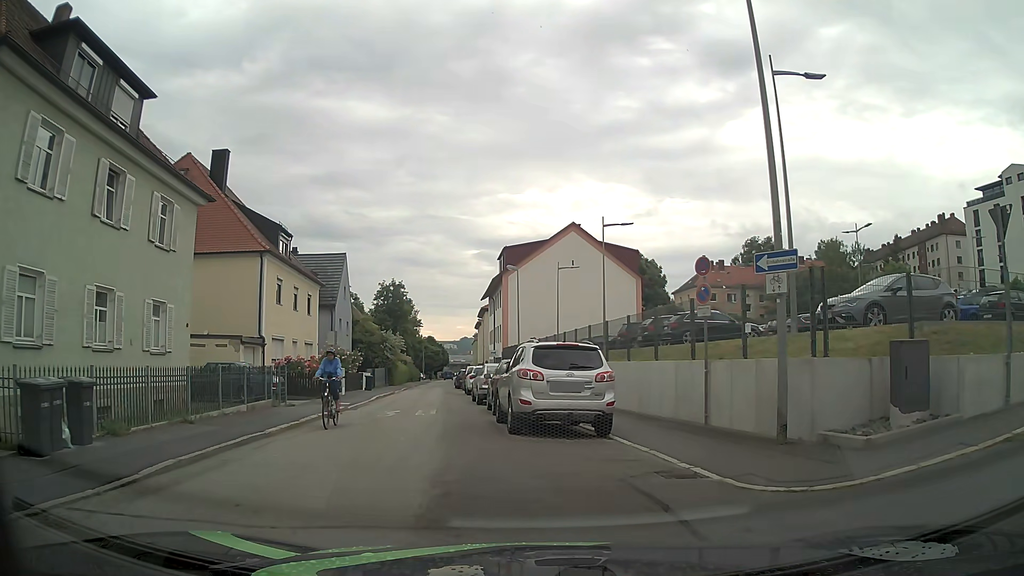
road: residential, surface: asphalt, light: Day
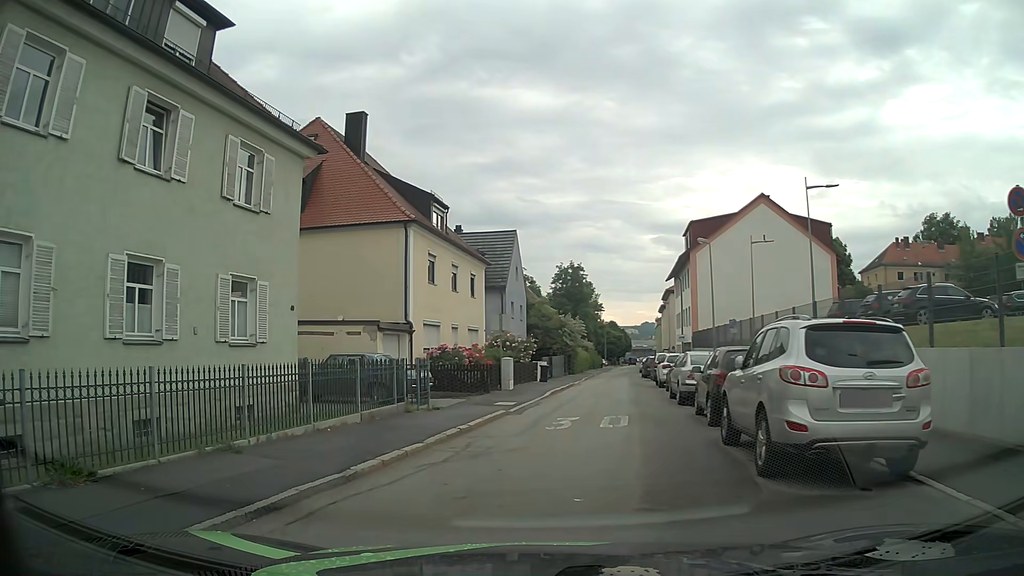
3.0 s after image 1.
(-0.5, +5.4) m; -14°
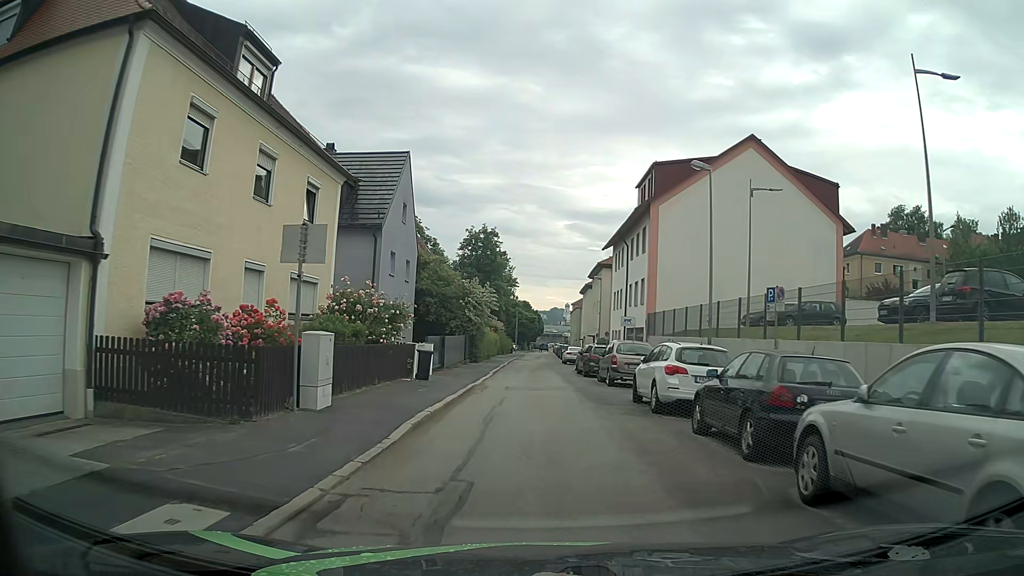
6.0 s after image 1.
(+0.4, +15.9) m; +6°
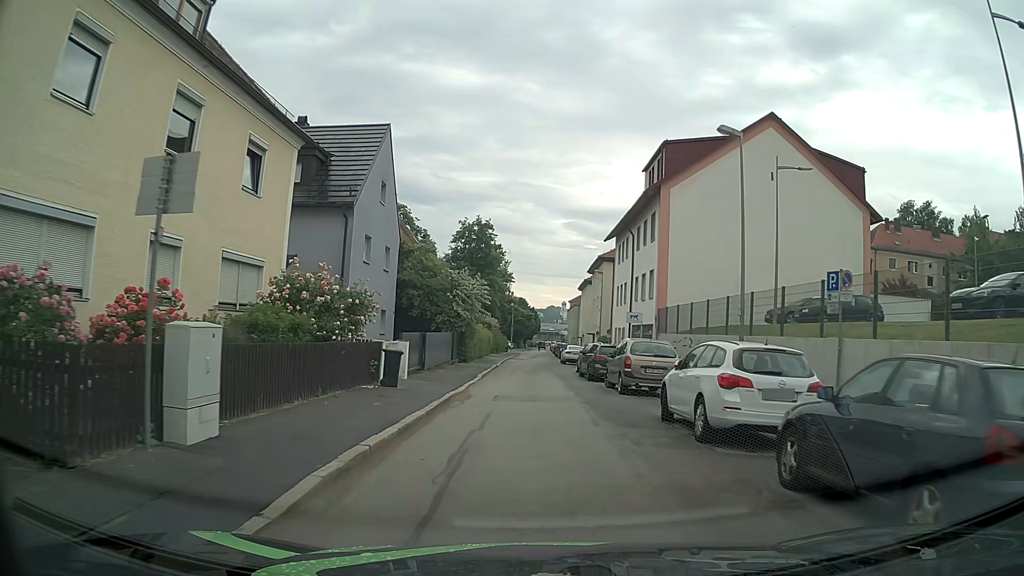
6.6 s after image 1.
(0.0, +4.2) m; +1°
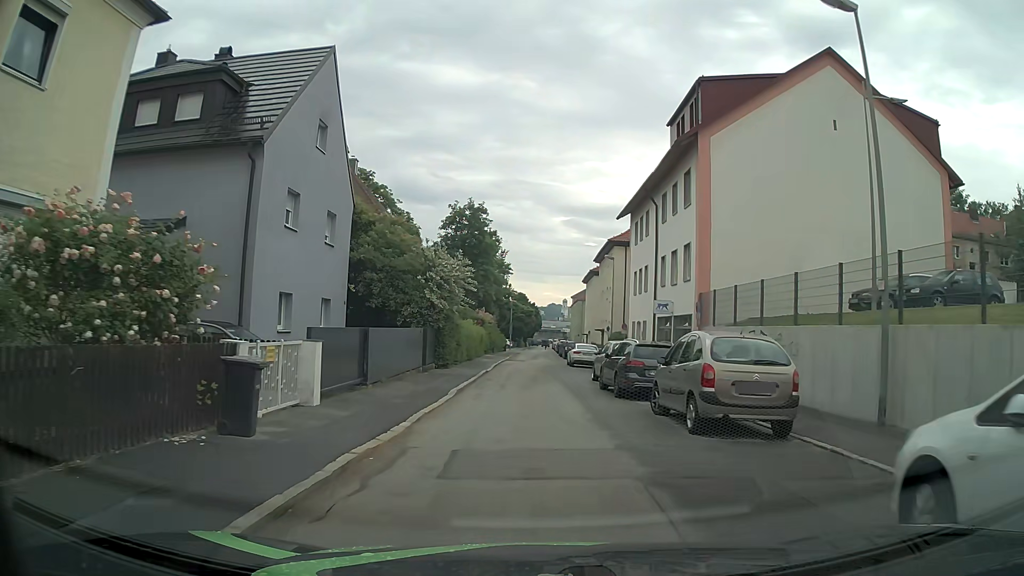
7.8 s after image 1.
(0.0, +8.8) m; 0°
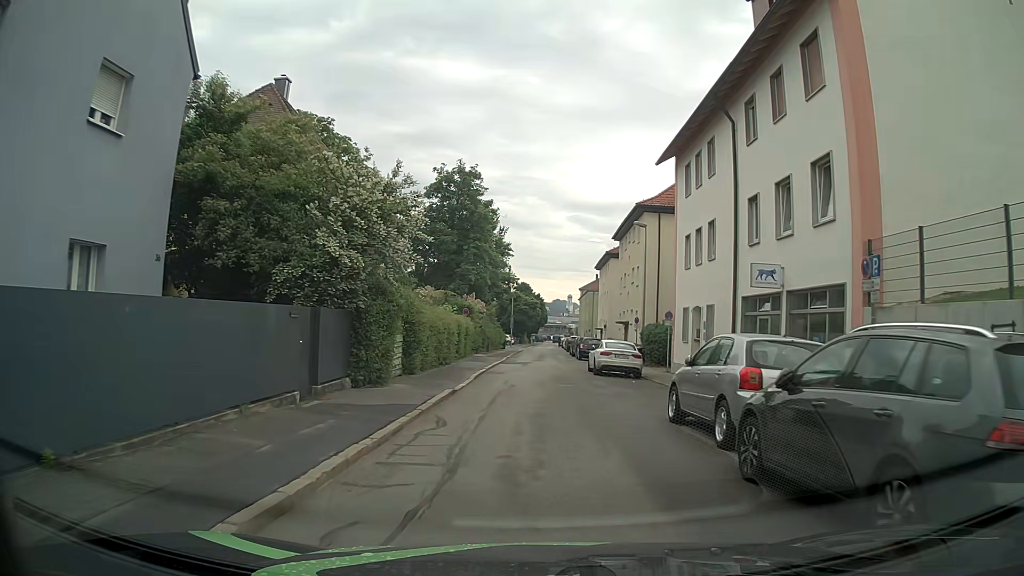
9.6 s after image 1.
(0.0, +13.3) m; -1°
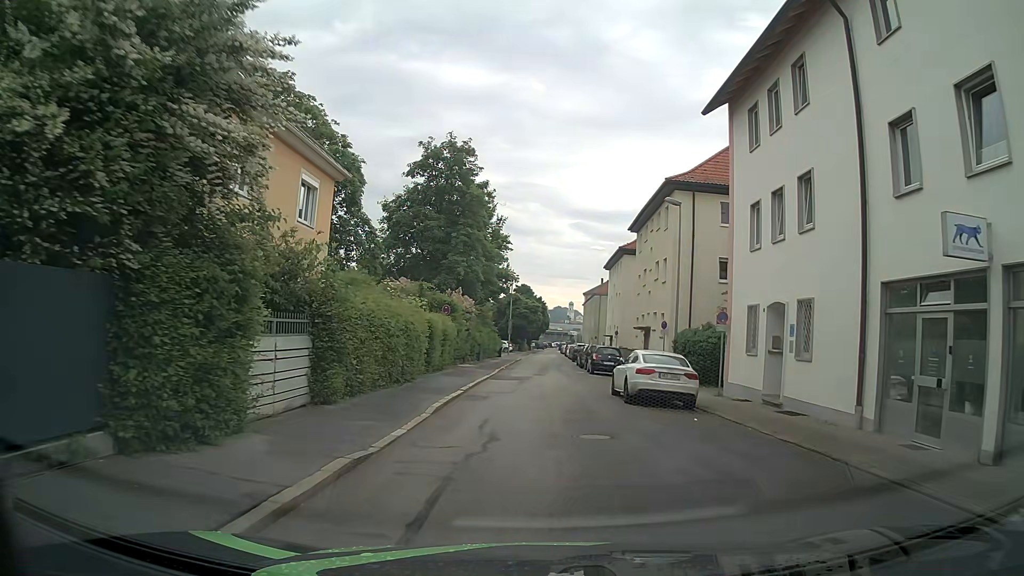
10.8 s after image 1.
(0.0, +8.8) m; 0°
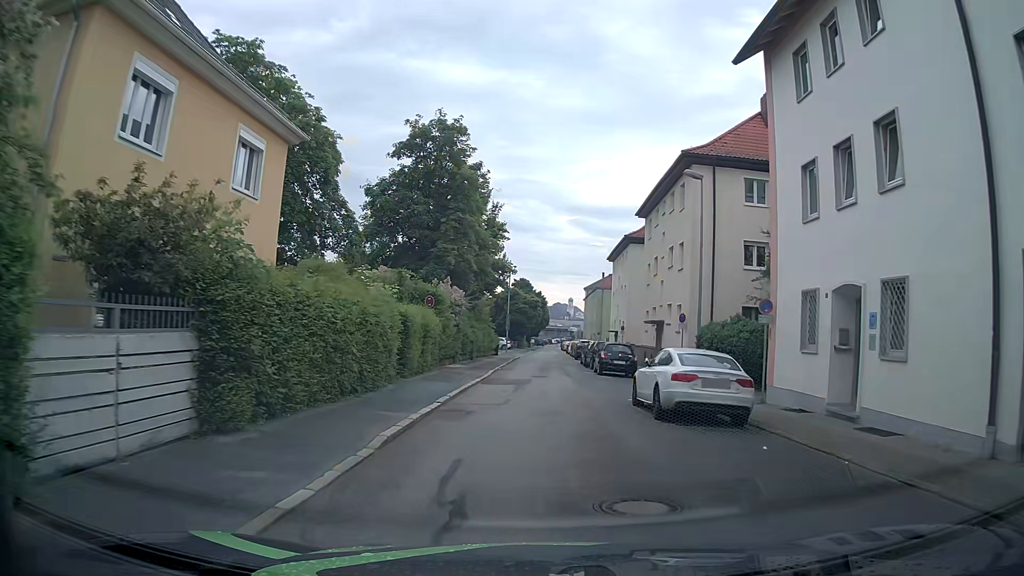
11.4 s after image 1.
(0.0, +4.4) m; +1°
(0, +10) (0, +20) (0, +30) (+1, +40) (+1, +50) (+1, +60) (+1, +70) (+2, +80) (+2, +90) (+2, +100) m
